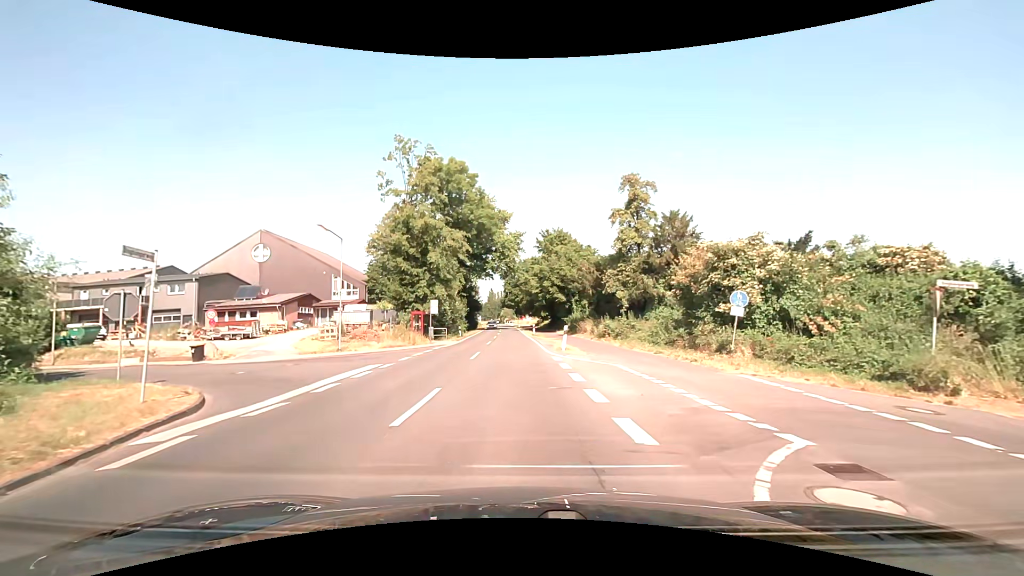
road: secondary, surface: asphalt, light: Day
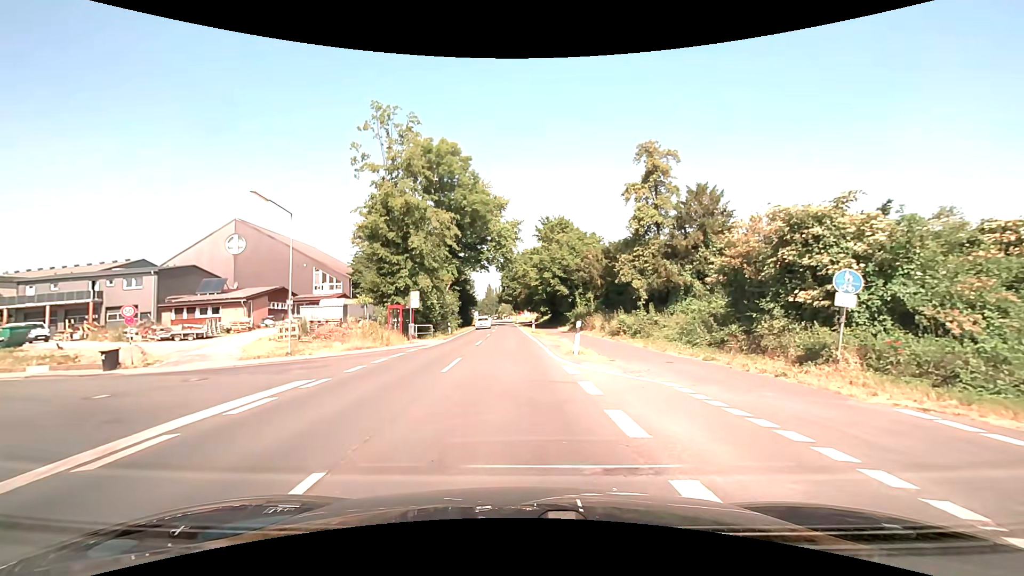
(0.0, +6.1) m; 0°
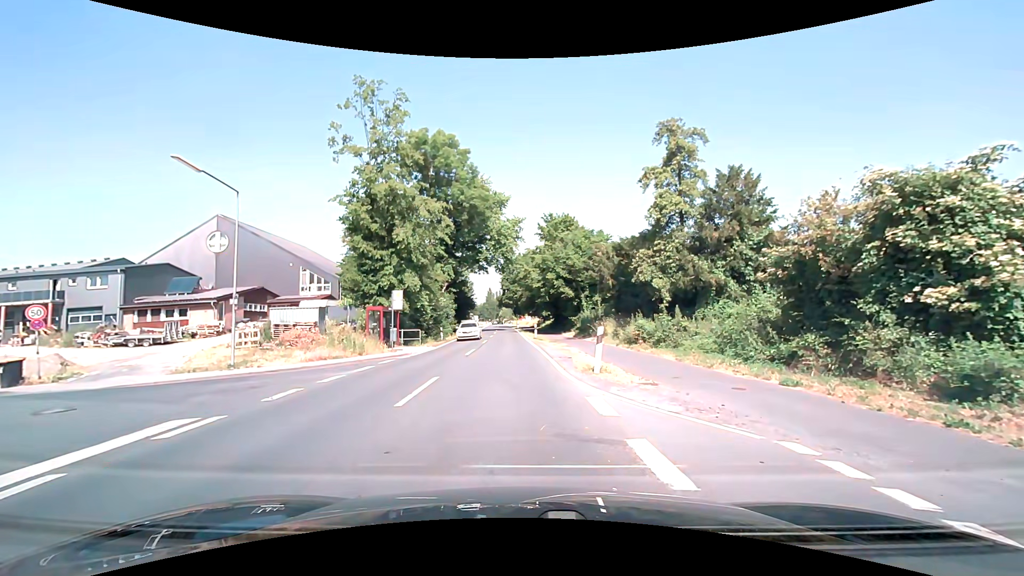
(+0.1, +4.5) m; +1°
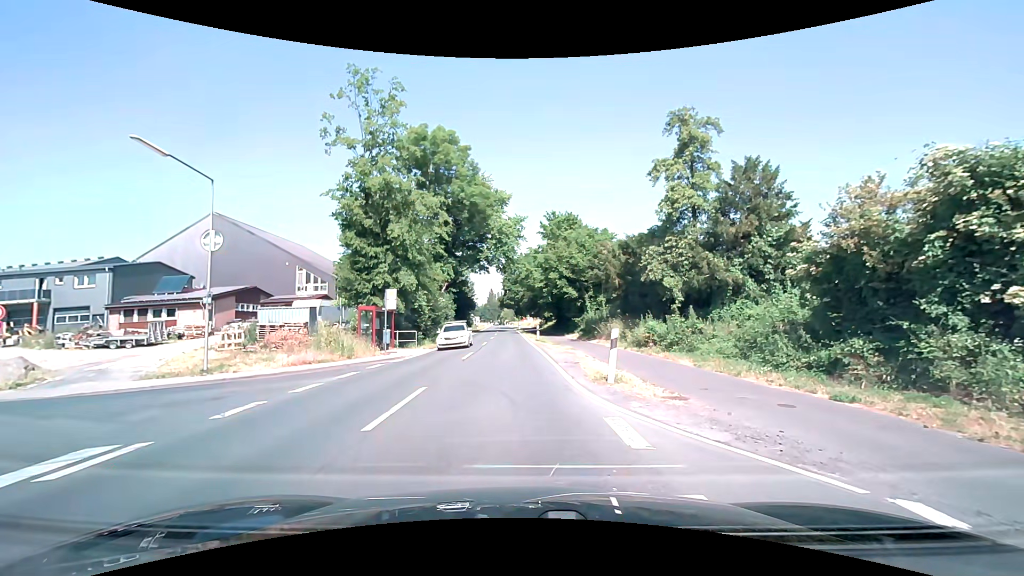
(0.0, +1.7) m; -1°
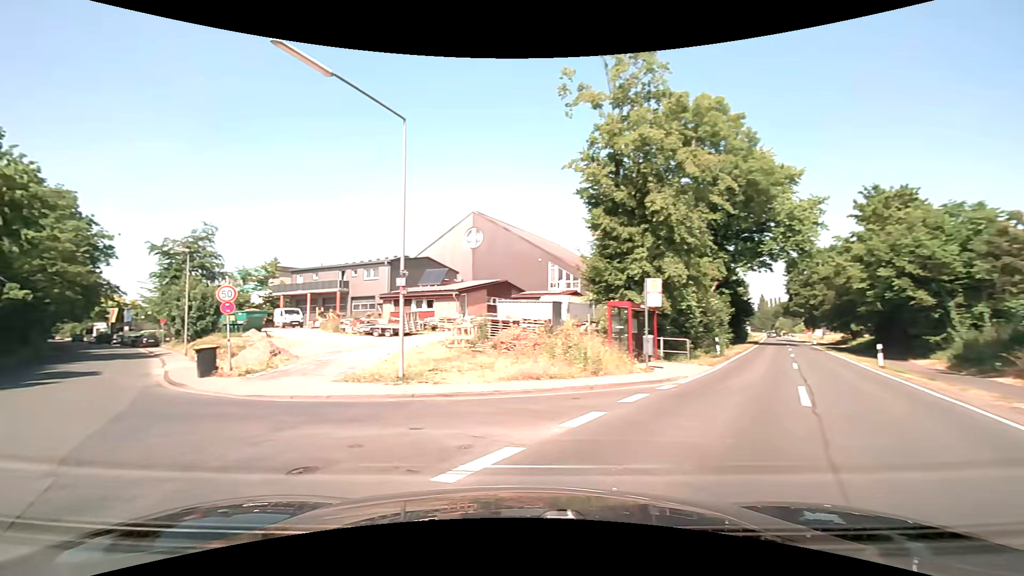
(-1.3, +8.0) m; -28°
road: unclassified
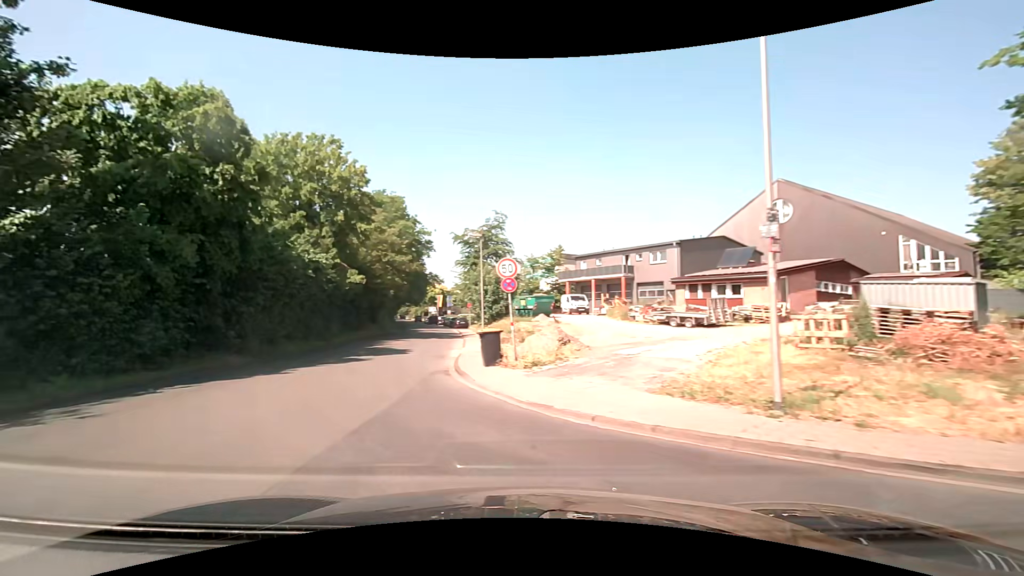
(-1.4, +5.3) m; -29°
